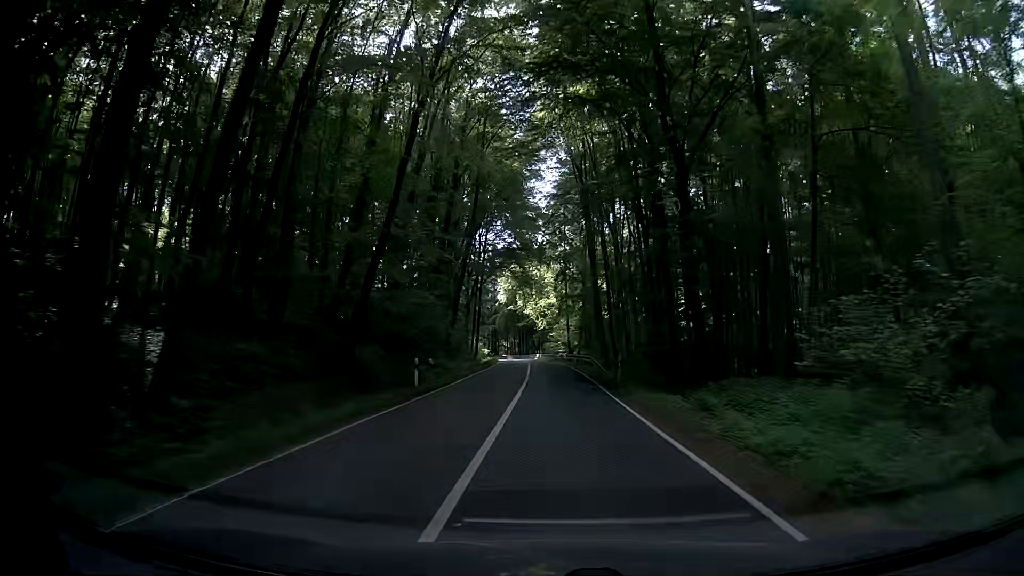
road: secondary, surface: asphalt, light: Day
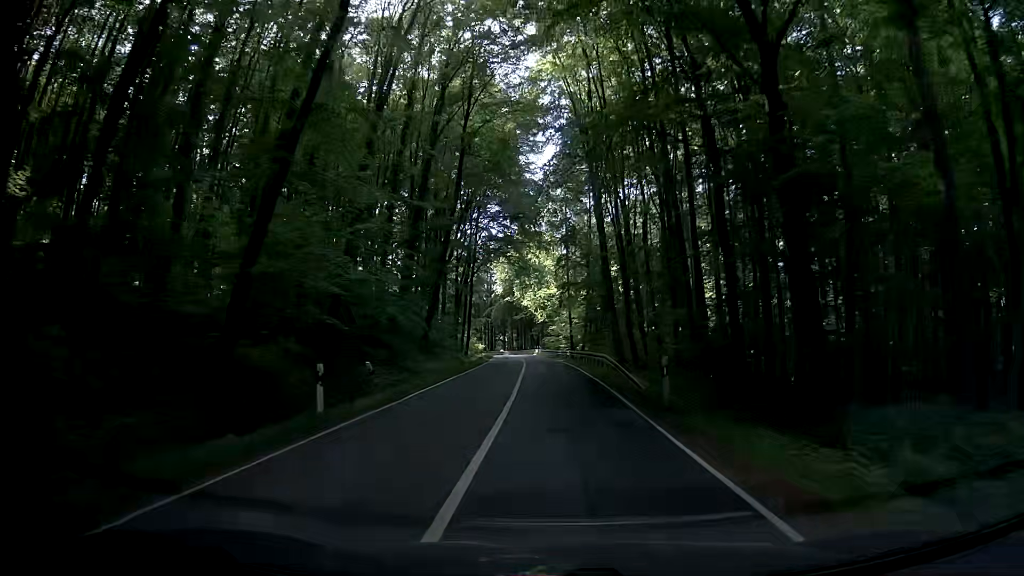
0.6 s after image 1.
(-0.2, +9.9) m; -1°
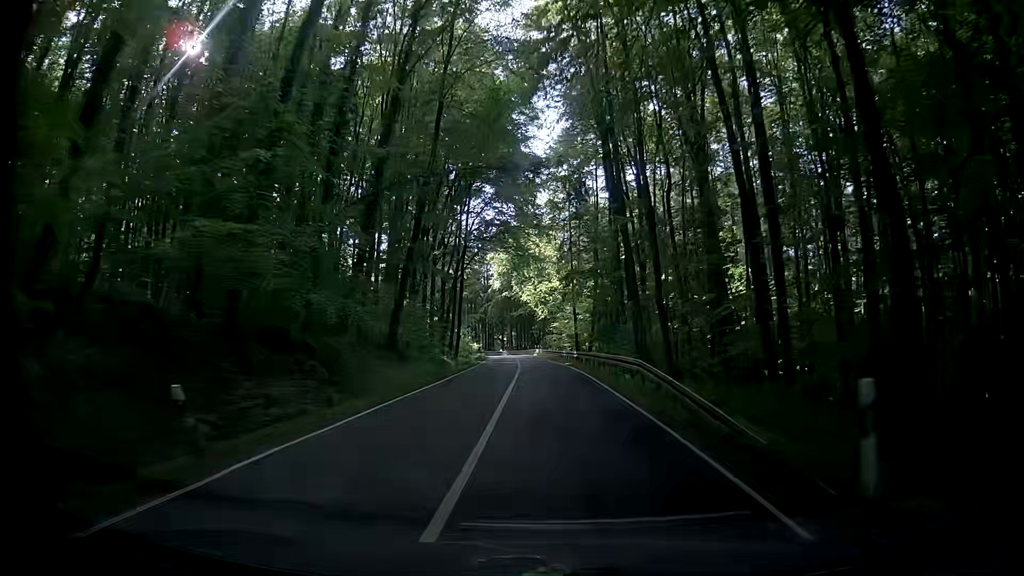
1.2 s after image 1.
(0.0, +10.0) m; -1°
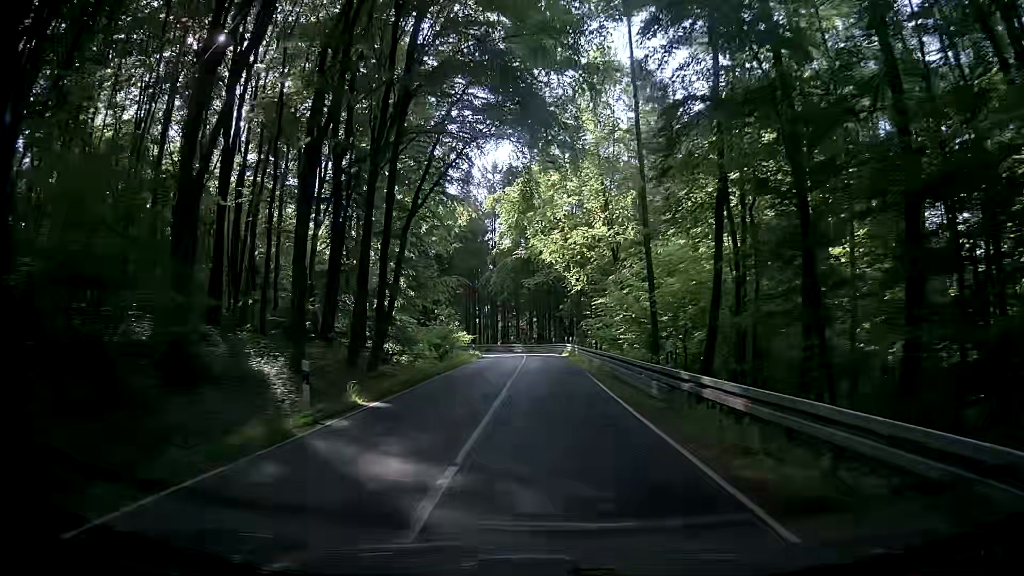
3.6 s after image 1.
(-0.4, +40.2) m; -2°
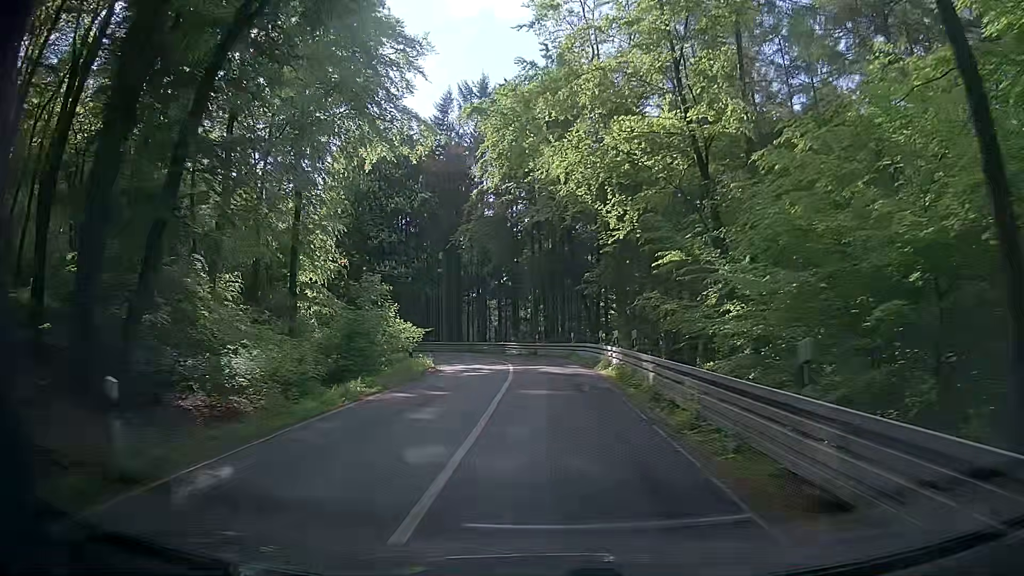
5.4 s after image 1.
(-0.1, +27.3) m; 0°
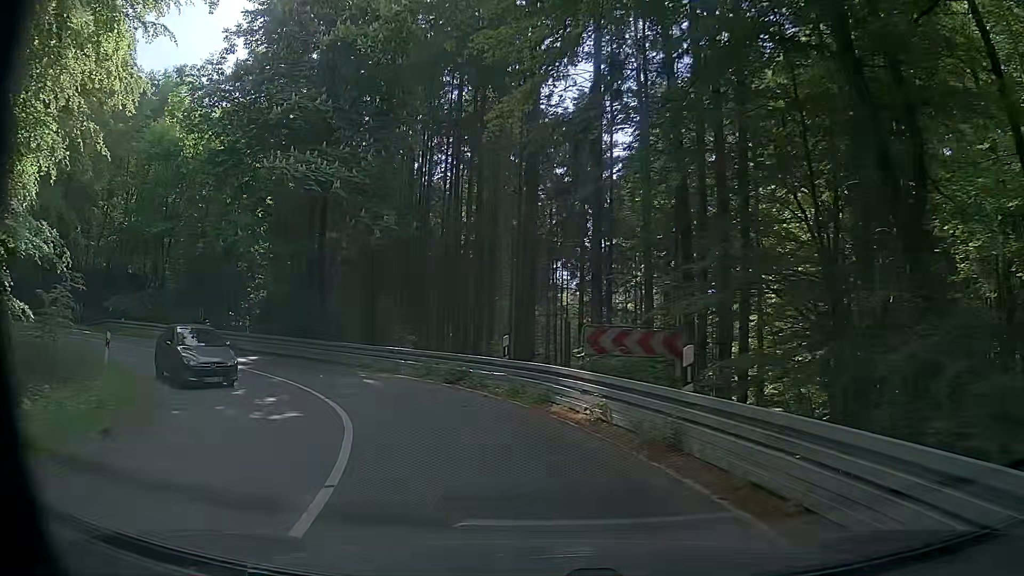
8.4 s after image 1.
(-0.8, +33.2) m; -6°
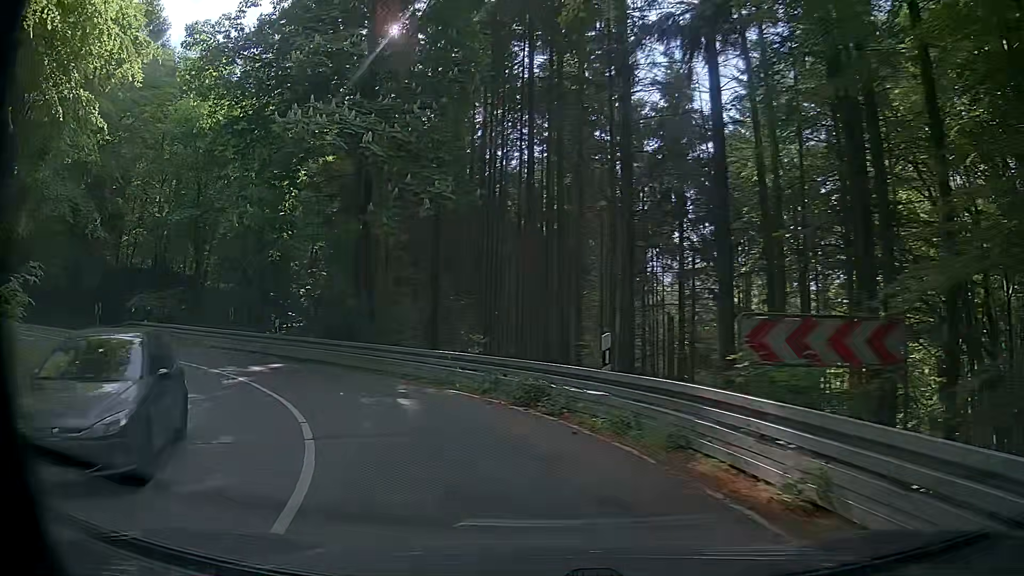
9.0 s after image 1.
(-0.4, +5.7) m; -9°
